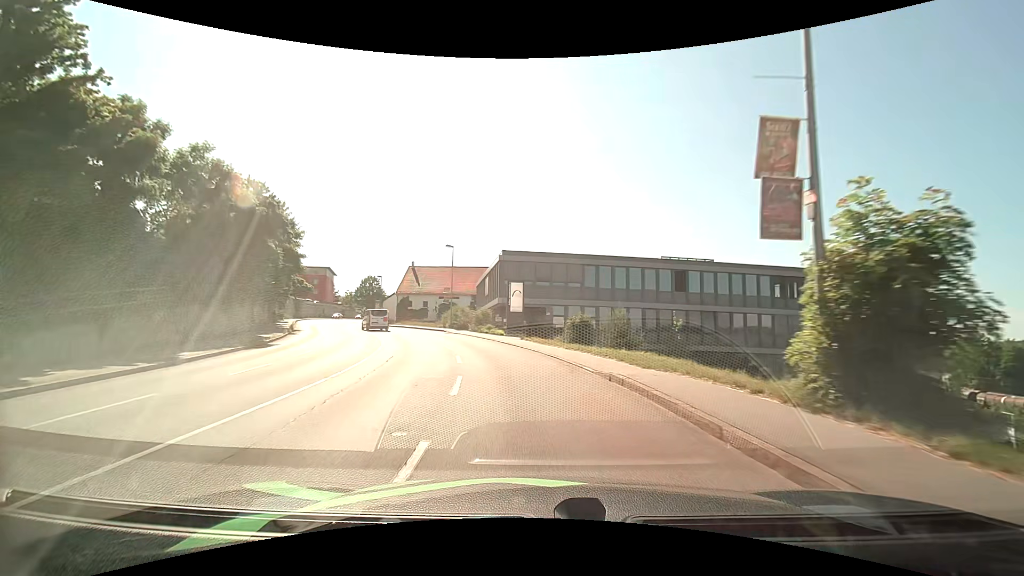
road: tertiary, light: Day
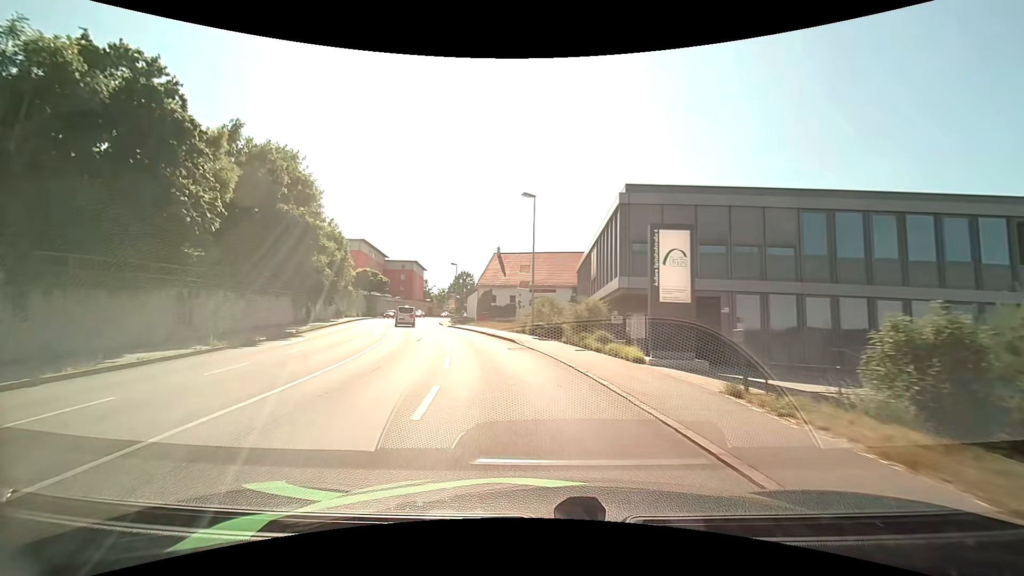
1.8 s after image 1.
(-2.0, +20.3) m; -12°
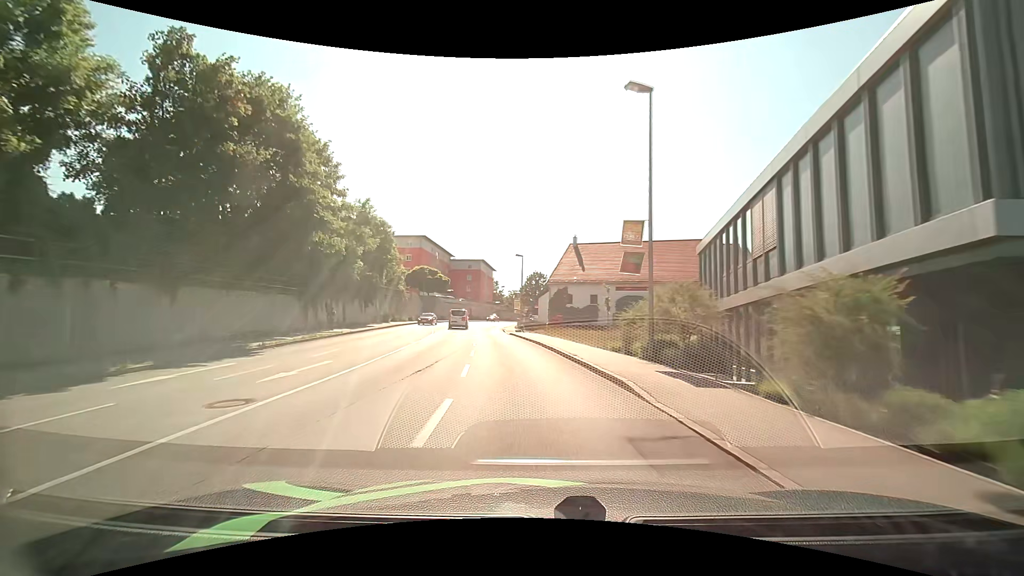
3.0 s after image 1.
(-1.0, +13.6) m; -9°
(0, +10) (-1, +20) (-3, +30) (-4, +40) (-5, +50) (-6, +60) (-6, +70) (-6, +80) (-4, +89) (-1, +99) m
